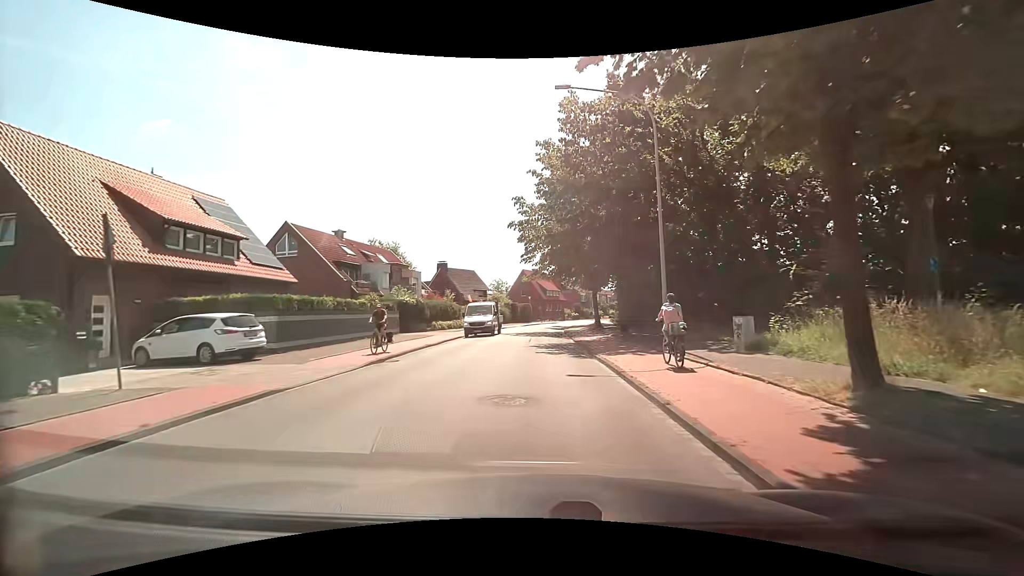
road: tertiary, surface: asphalt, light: Day
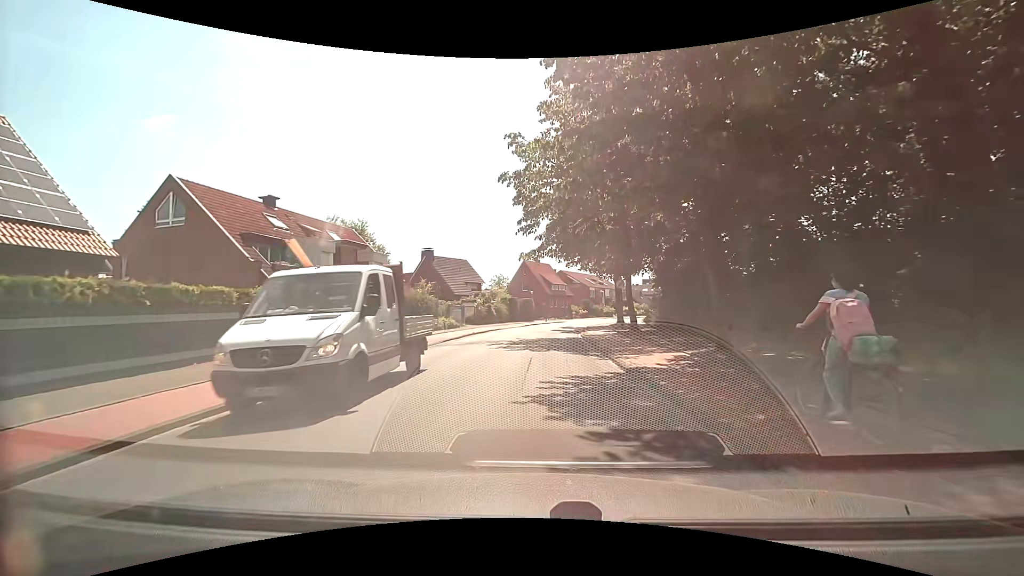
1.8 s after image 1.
(0.0, +13.4) m; 0°
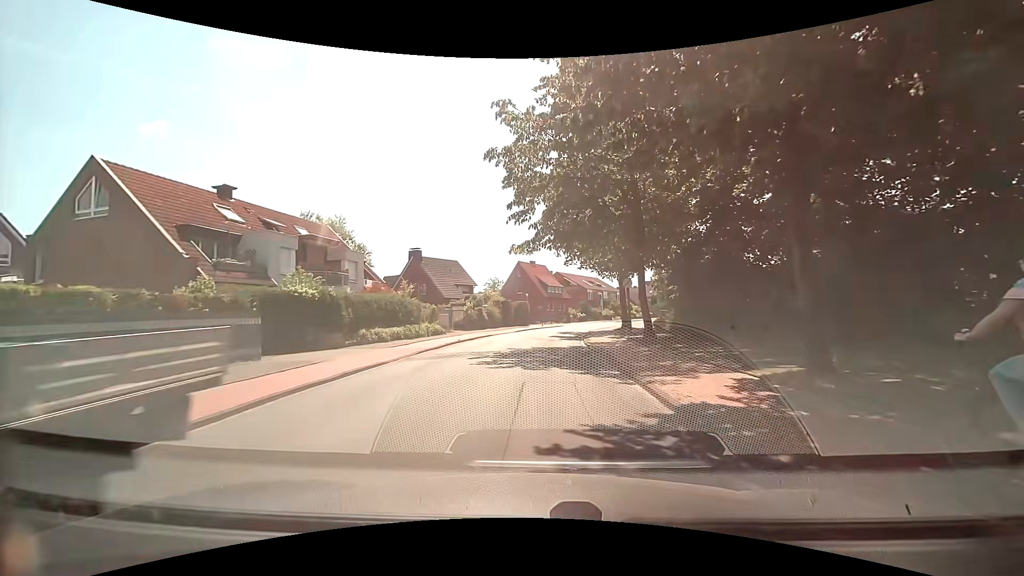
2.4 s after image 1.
(0.0, +4.5) m; 0°
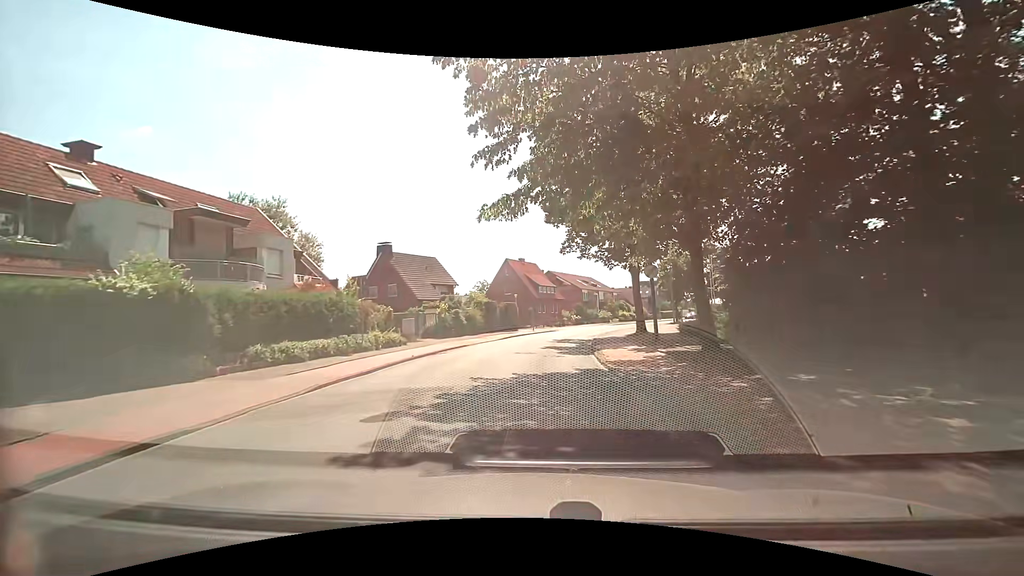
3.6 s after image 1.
(+0.1, +9.0) m; 0°
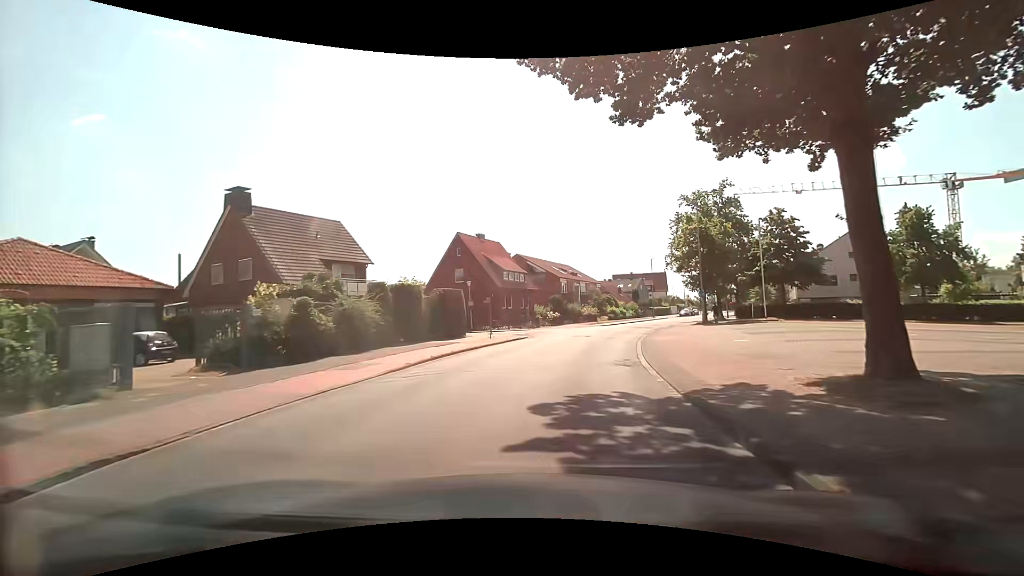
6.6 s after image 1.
(+0.7, +22.3) m; +4°
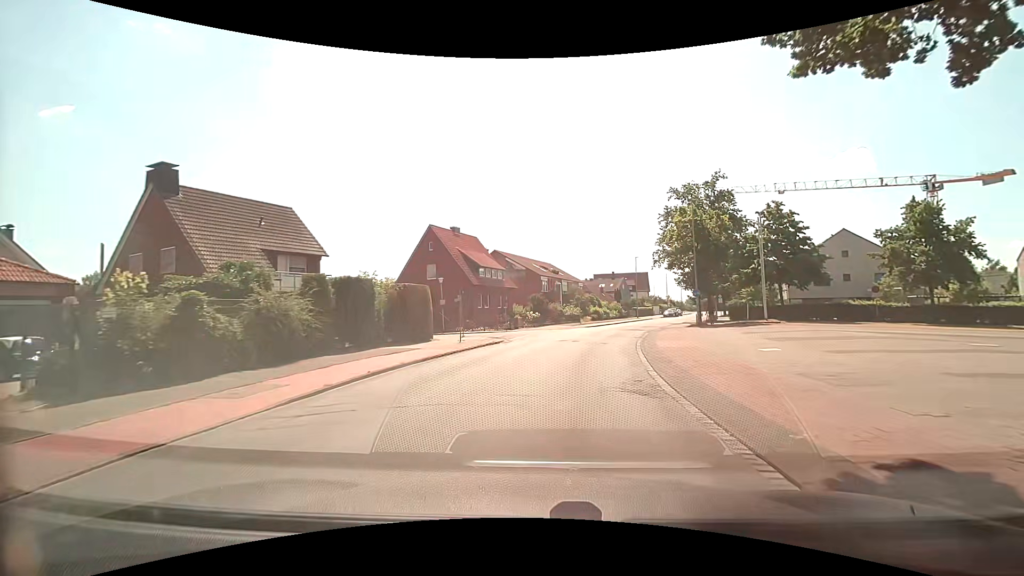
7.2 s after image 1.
(+0.1, +4.5) m; +2°
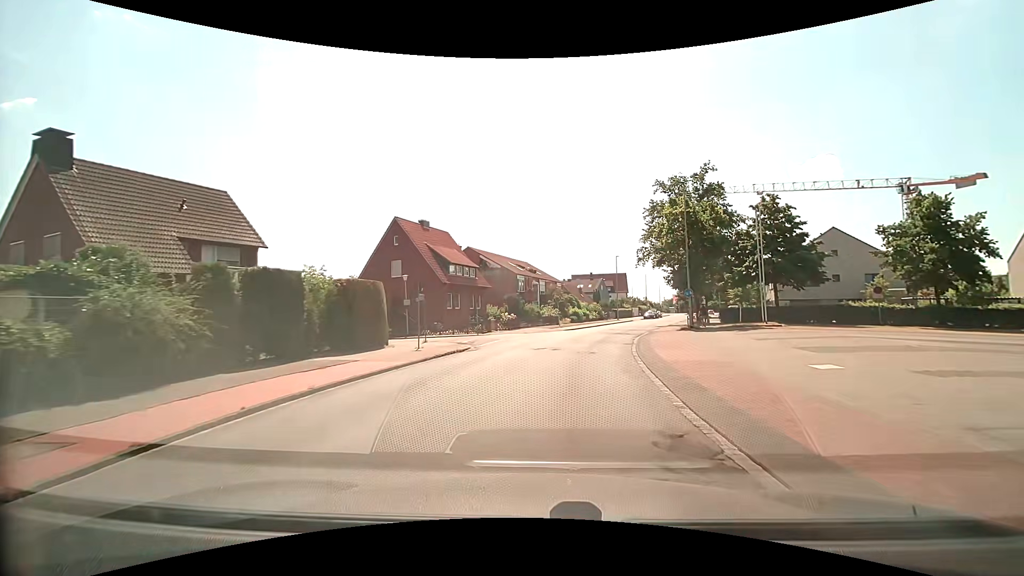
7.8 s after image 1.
(+0.1, +4.4) m; +3°
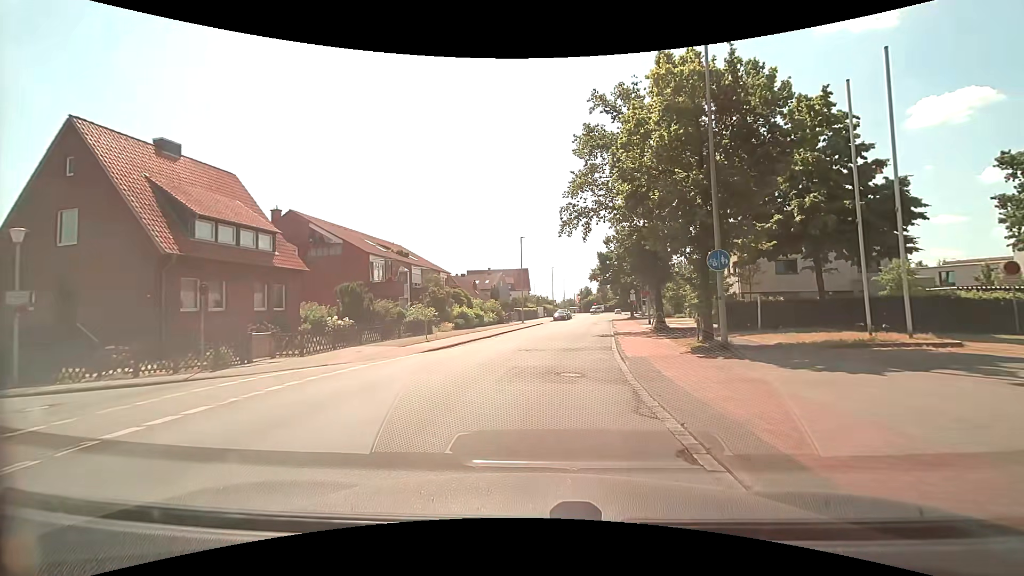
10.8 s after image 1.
(+2.2, +22.3) m; +11°
